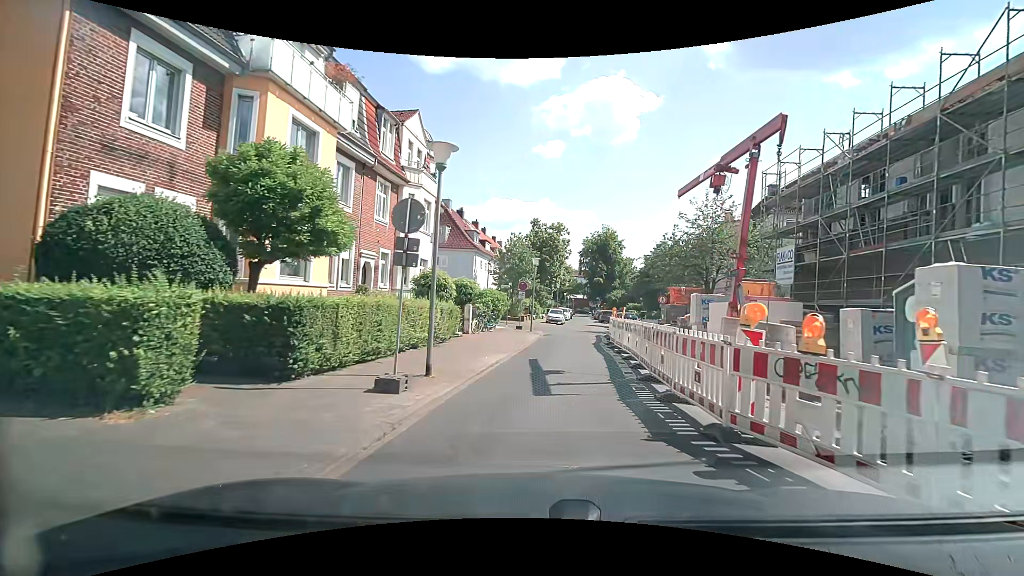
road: residential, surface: asphalt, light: Day
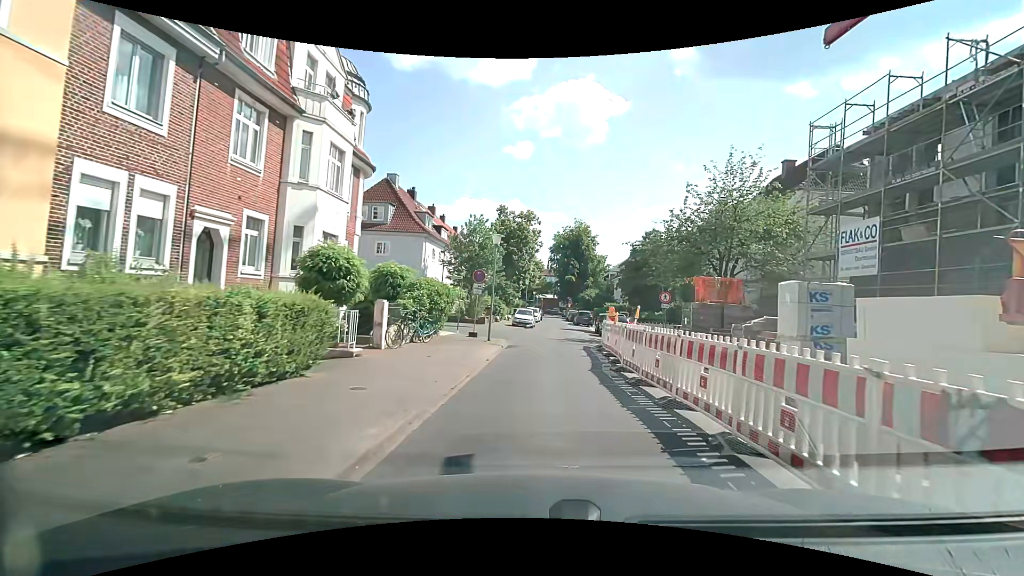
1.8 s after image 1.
(+0.3, +9.3) m; +4°
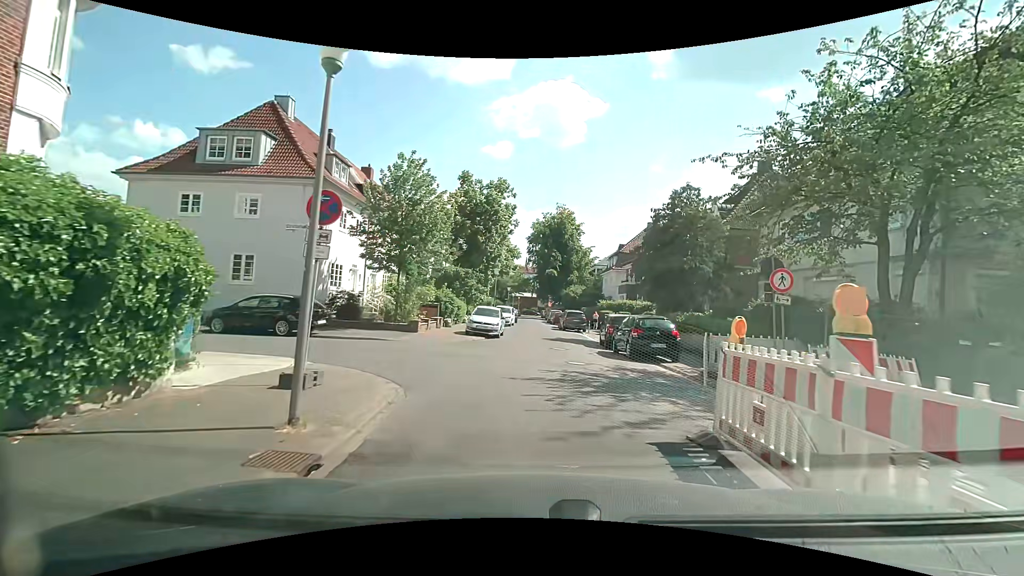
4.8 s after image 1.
(+0.4, +15.1) m; +3°
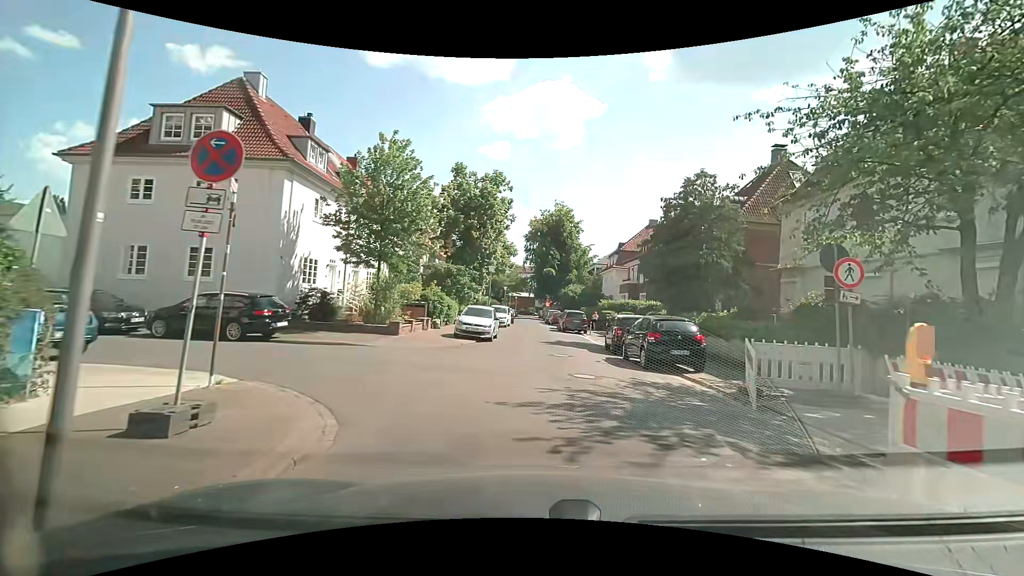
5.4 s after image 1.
(0.0, +2.7) m; +1°
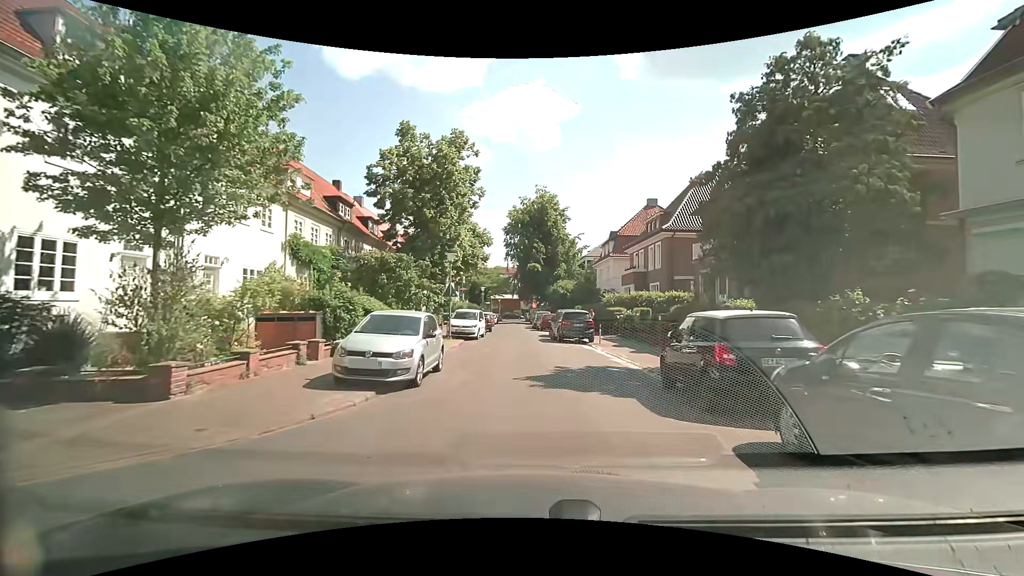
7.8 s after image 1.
(+0.1, +11.7) m; 0°
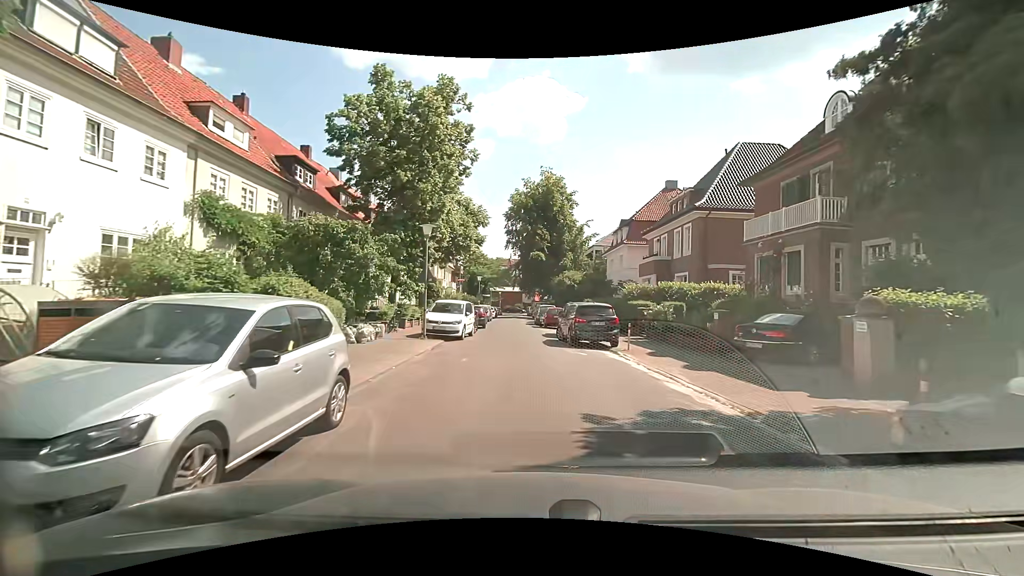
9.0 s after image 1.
(+0.1, +6.7) m; 0°
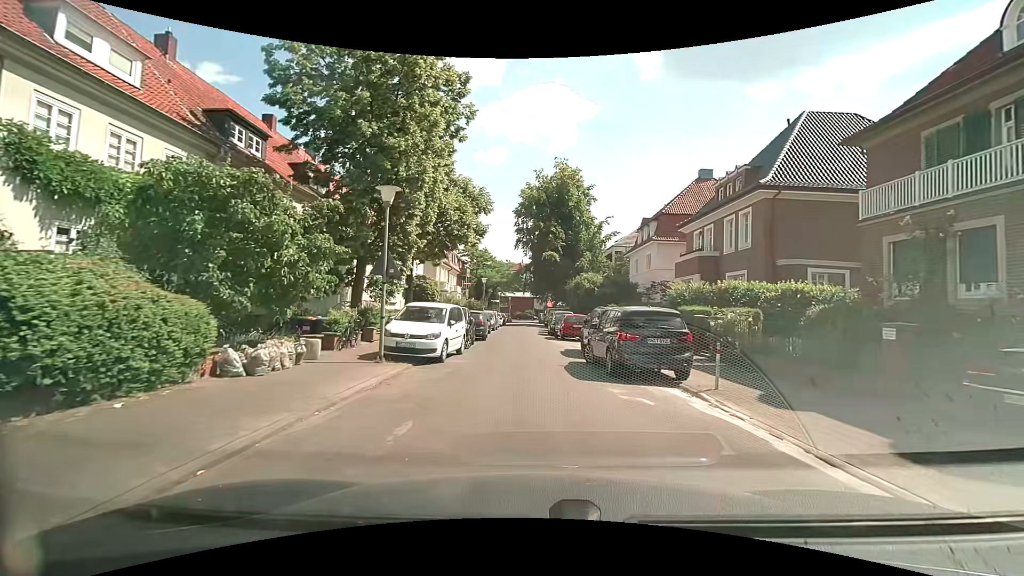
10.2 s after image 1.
(0.0, +7.1) m; 0°
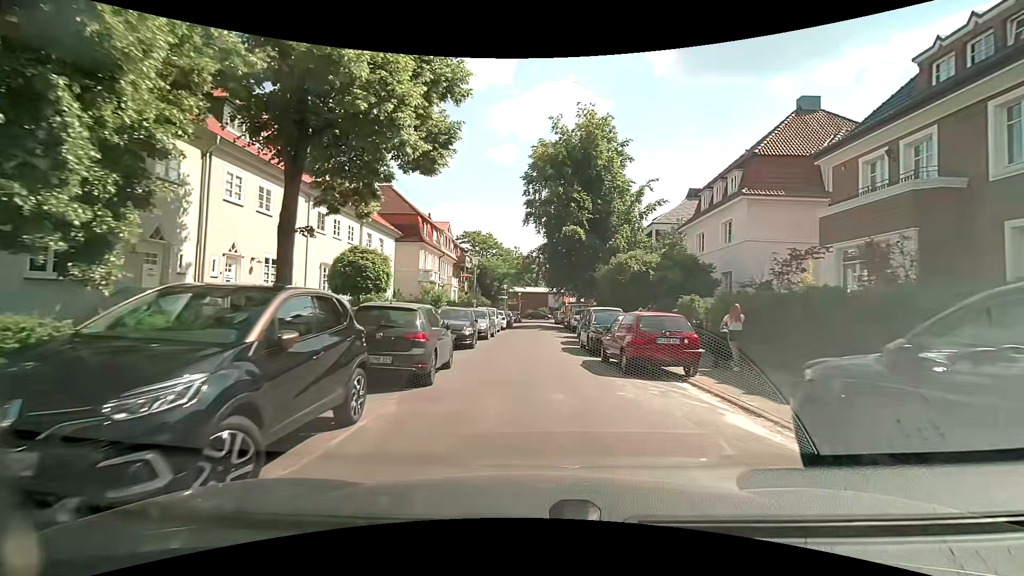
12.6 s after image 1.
(-0.3, +15.8) m; -1°
